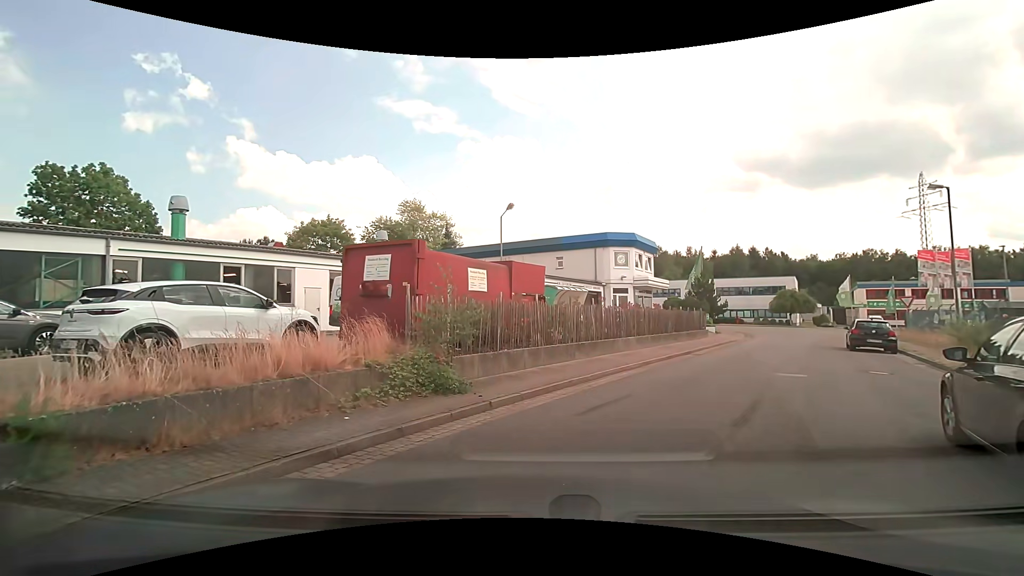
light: Day
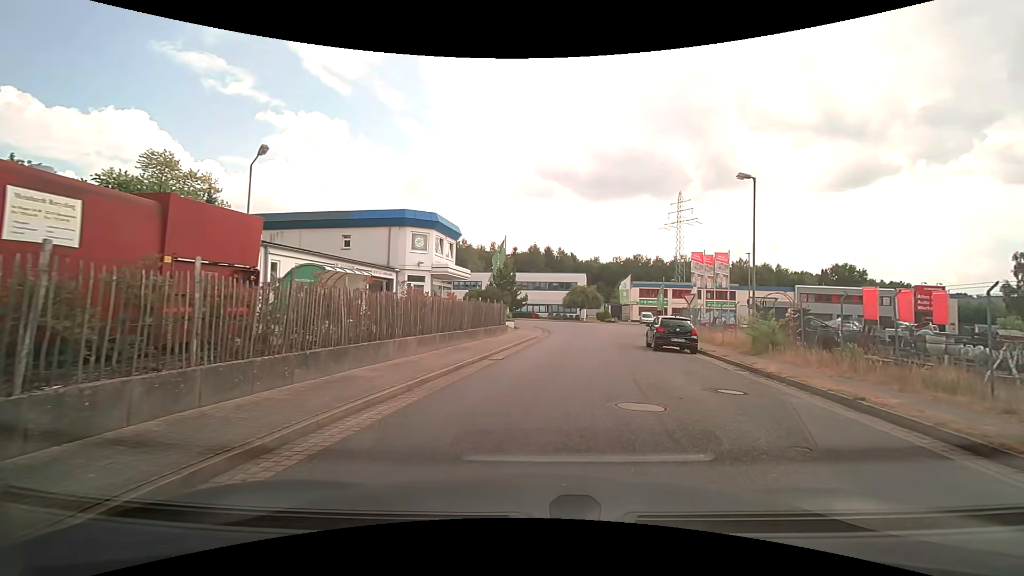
(+0.9, +6.3) m; +21°
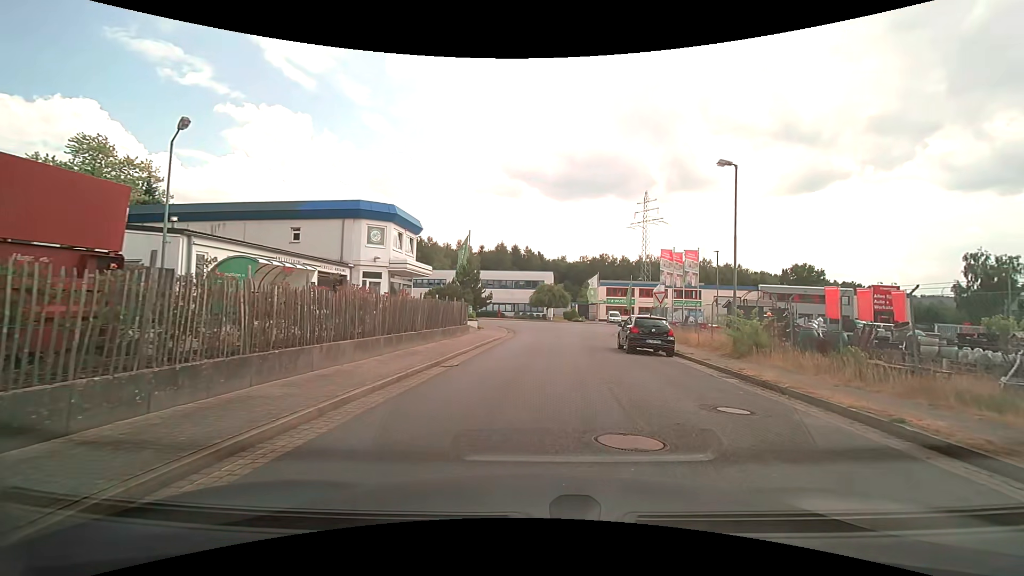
(+0.1, +2.2) m; +4°
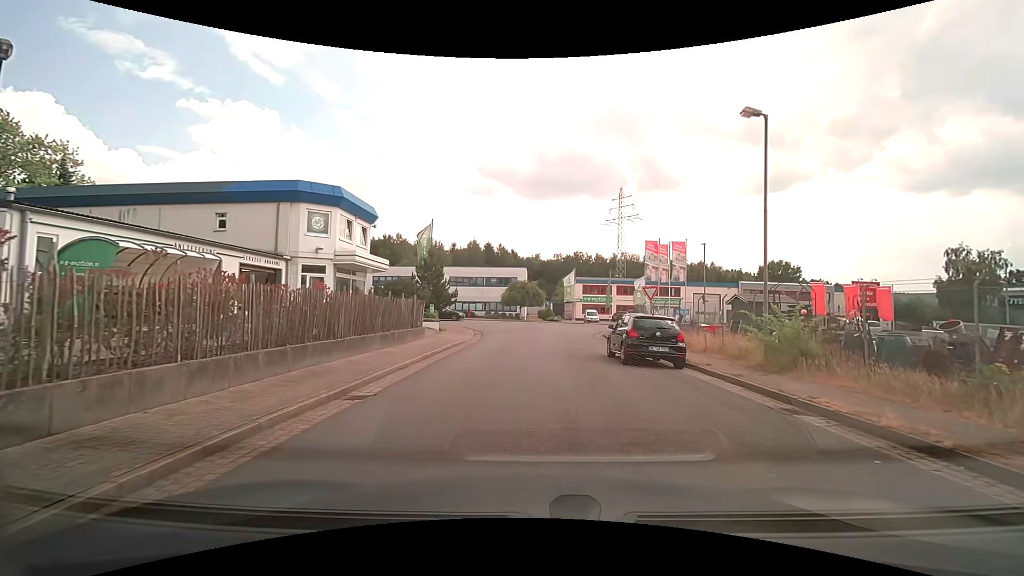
(+0.1, +4.8) m; +3°
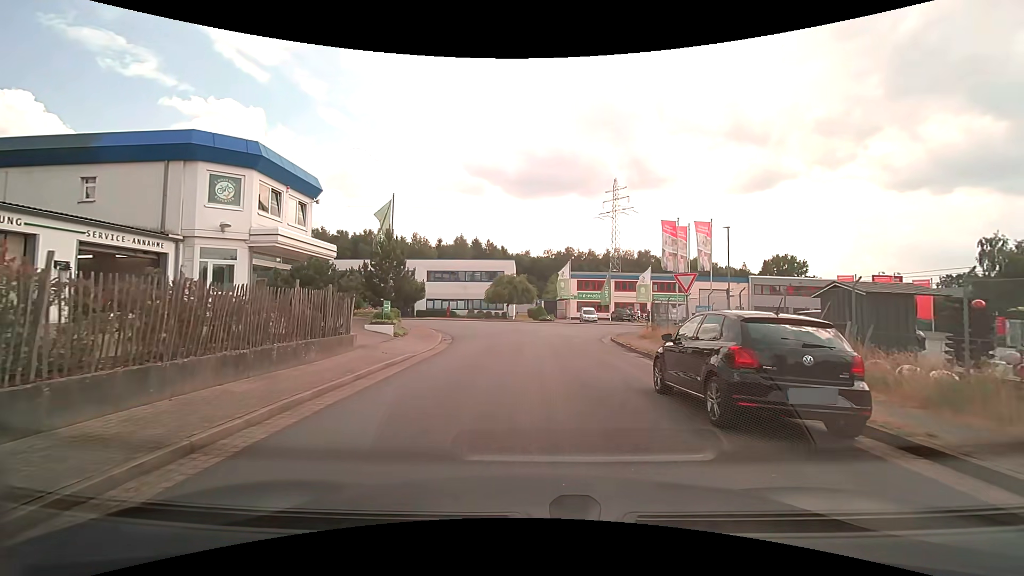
(+0.1, +7.8) m; +1°
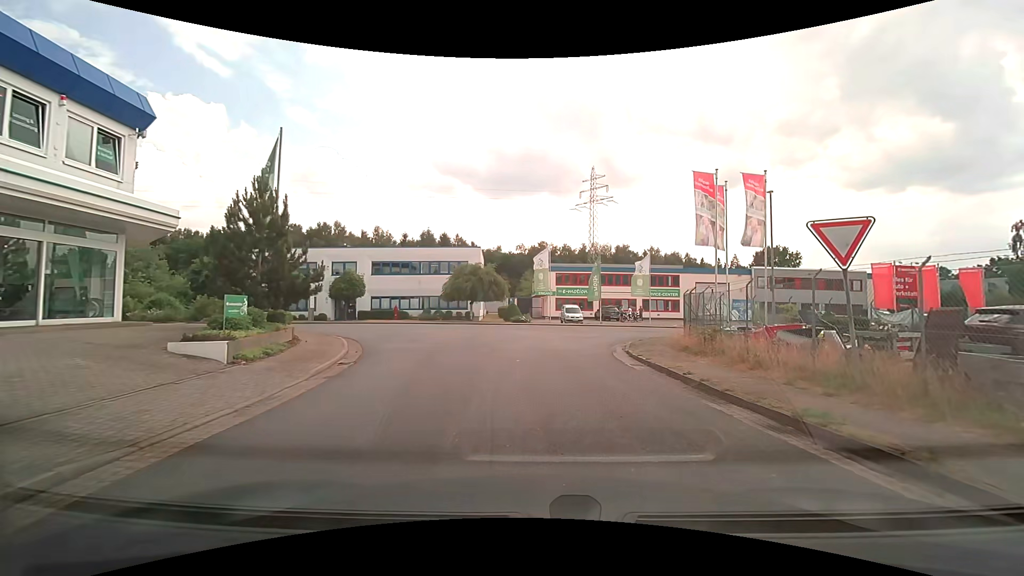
(+0.1, +10.6) m; +3°
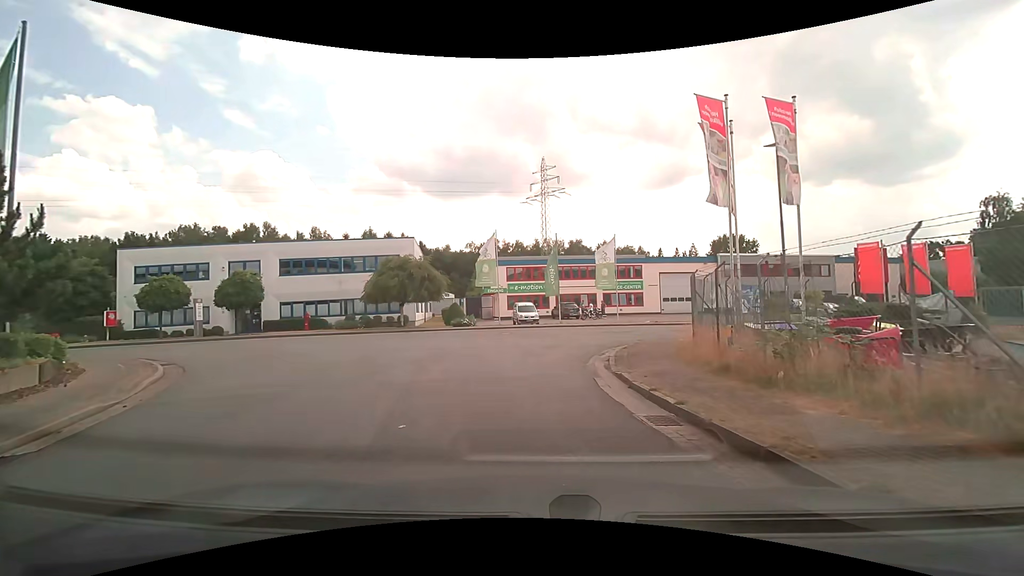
(+0.4, +7.2) m; +5°
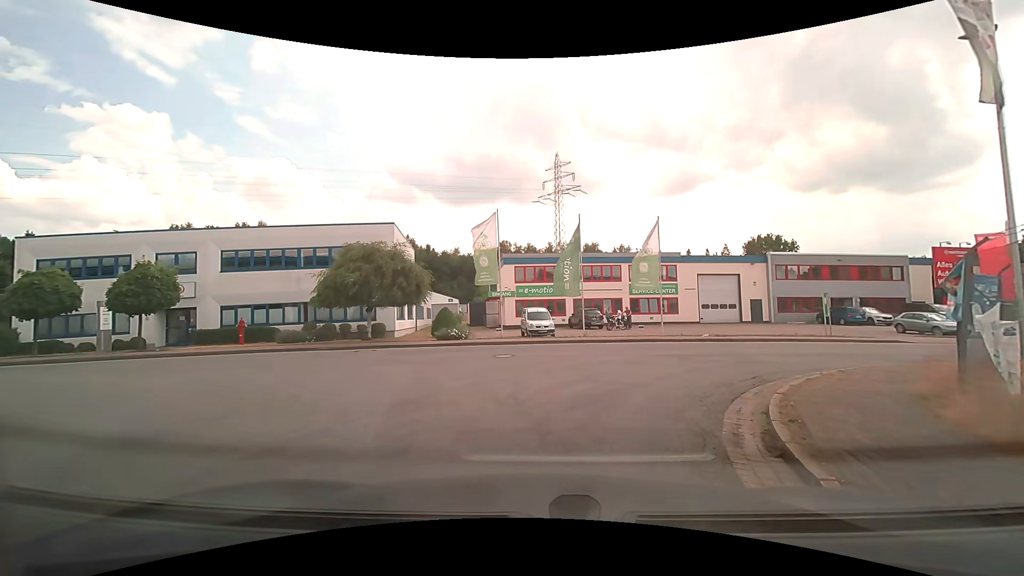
(-0.1, +8.6) m; -1°
(0, +10) (-5, +18) (-15, +19) (-24, +18) (-34, +17) (-44, +15) (-54, +12) (-64, +10) (-73, +7) (-82, +3) m
